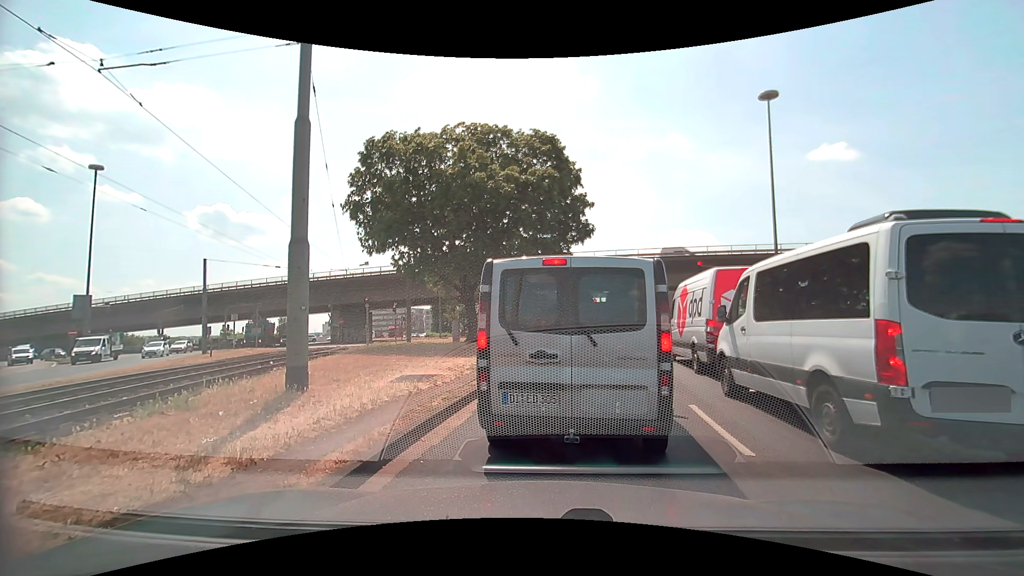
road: primary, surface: asphalt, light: Day
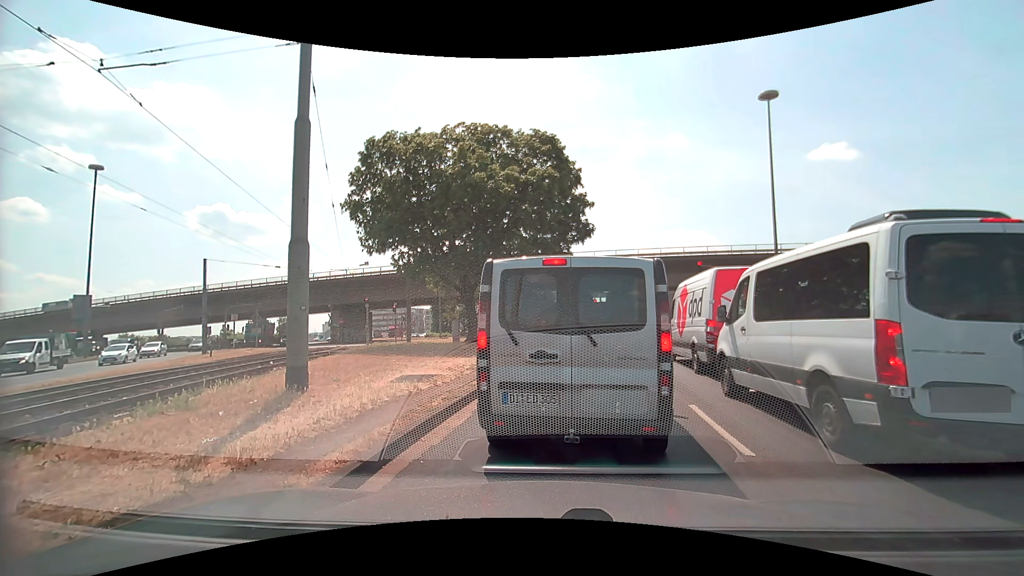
(0.0, 0.0) m; 0°
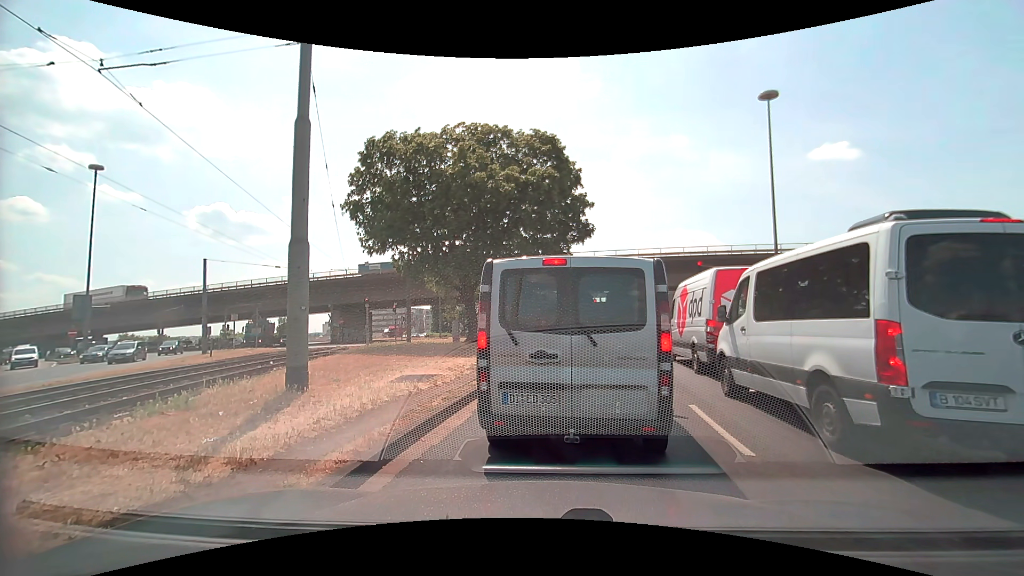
(0.0, 0.0) m; 0°
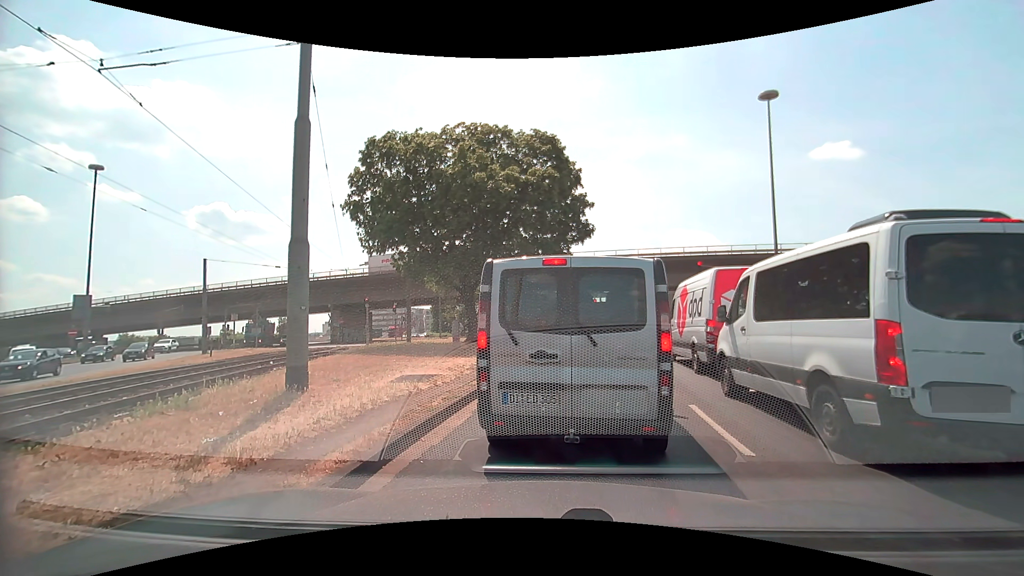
(0.0, 0.0) m; 0°
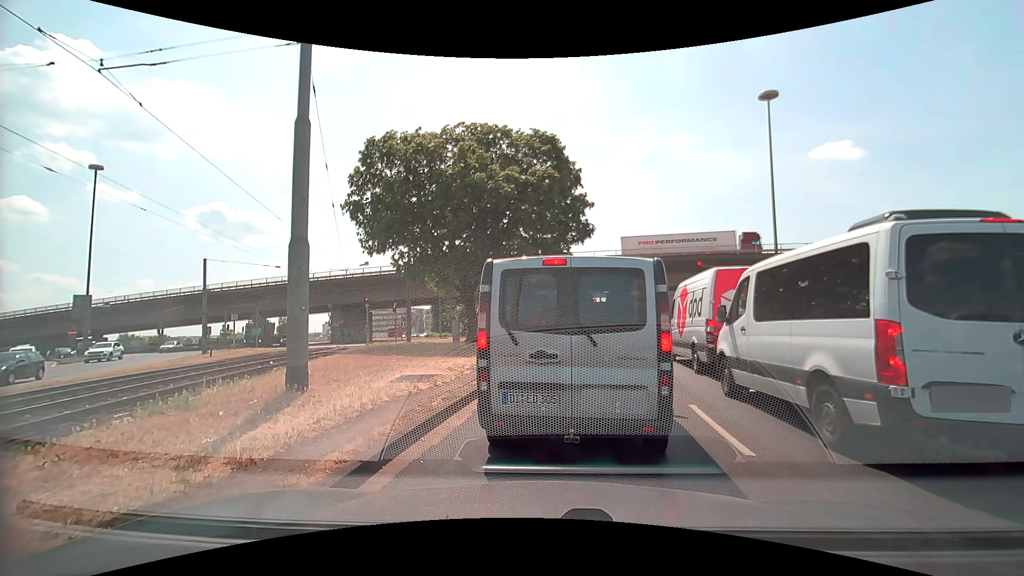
(0.0, 0.0) m; 0°
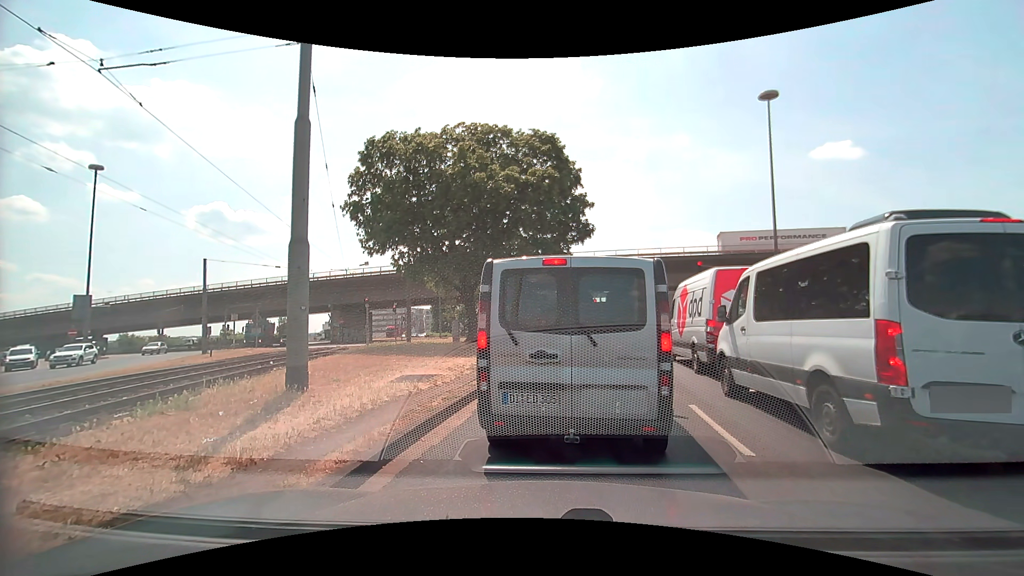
(0.0, 0.0) m; 0°
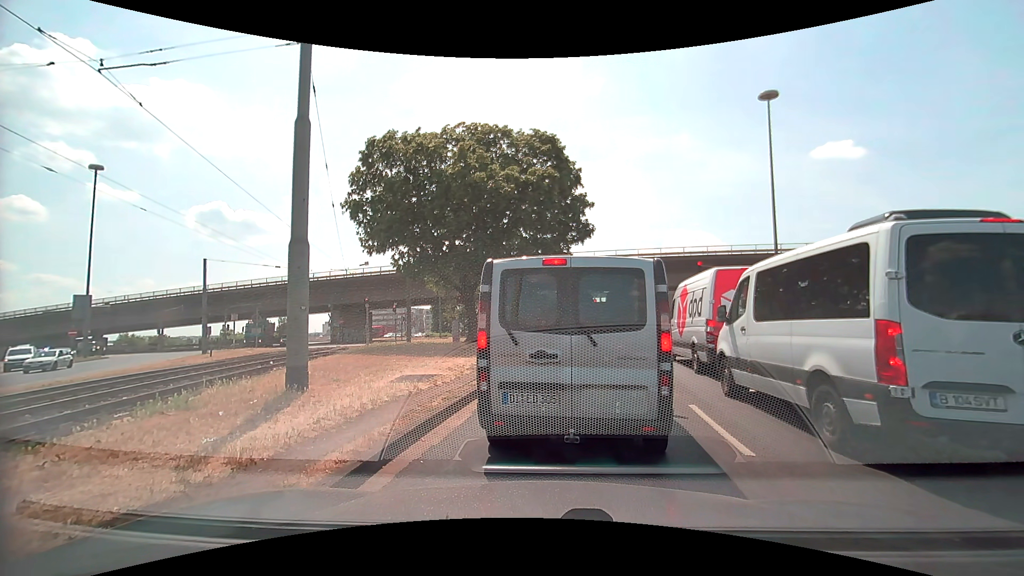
(0.0, 0.0) m; 0°
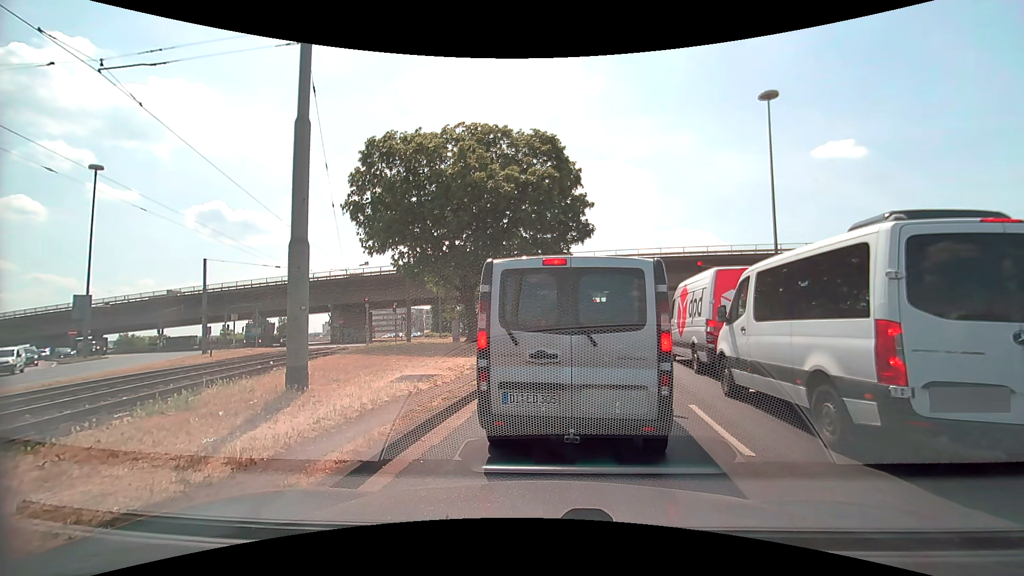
(0.0, 0.0) m; 0°
(+1, +10) (+2, +20) (+4, +30) (+6, +39) (+9, +49) (+11, +59) (+13, +69) (+14, +79) (+14, +89) (+13, +99) m
